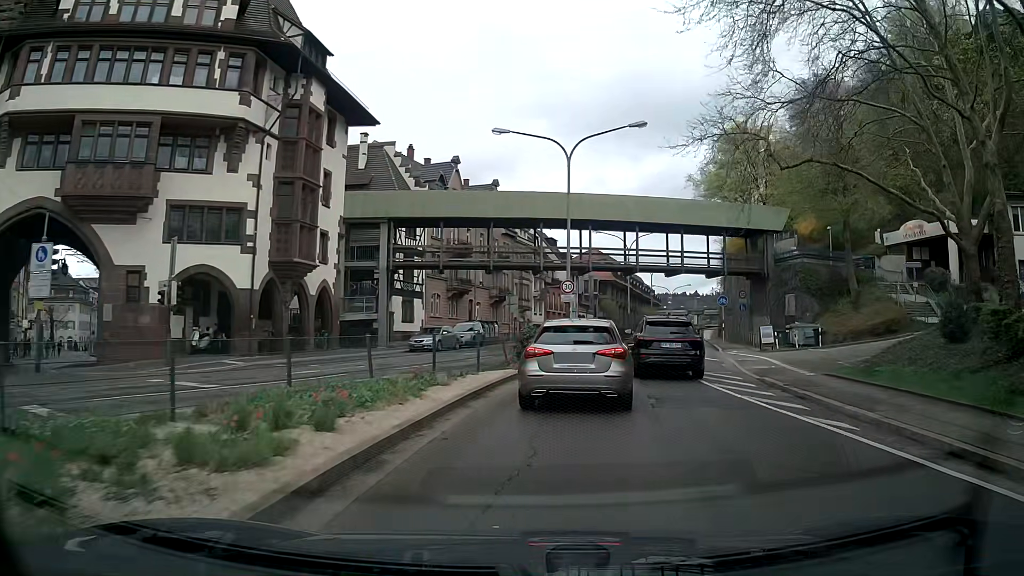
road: primary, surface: asphalt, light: Day
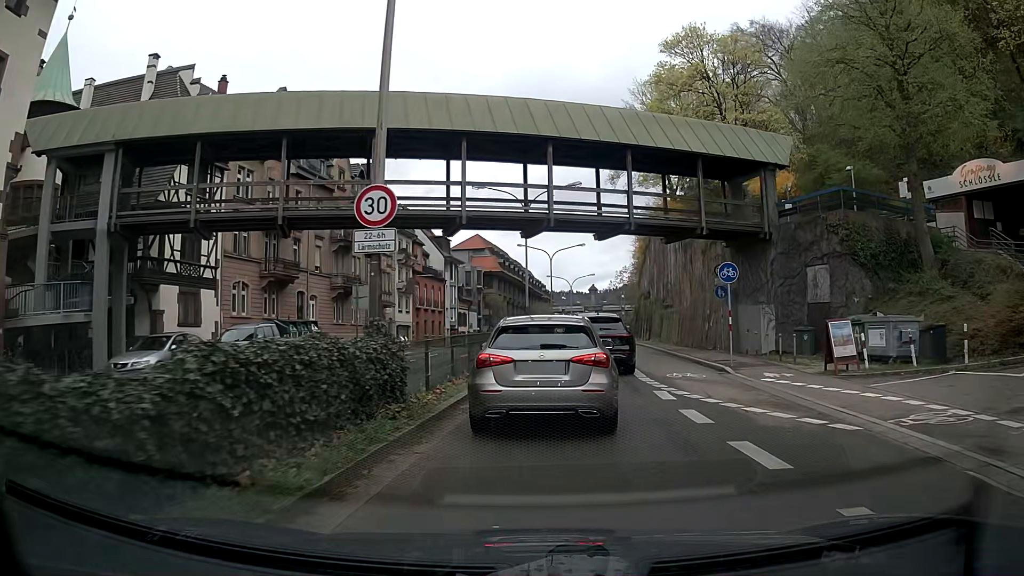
(+2.0, +19.6) m; +10°
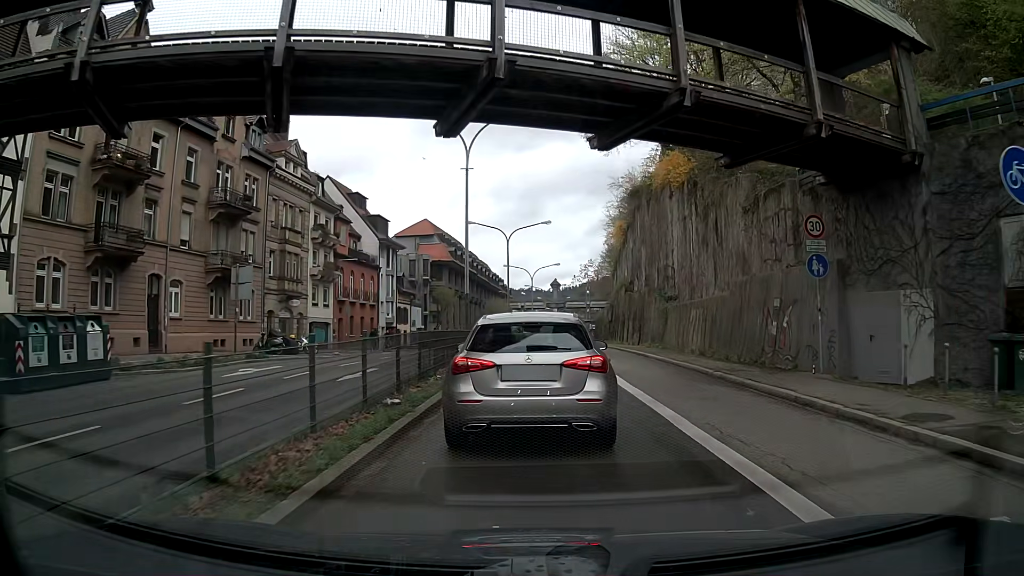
(+0.5, +14.3) m; +5°
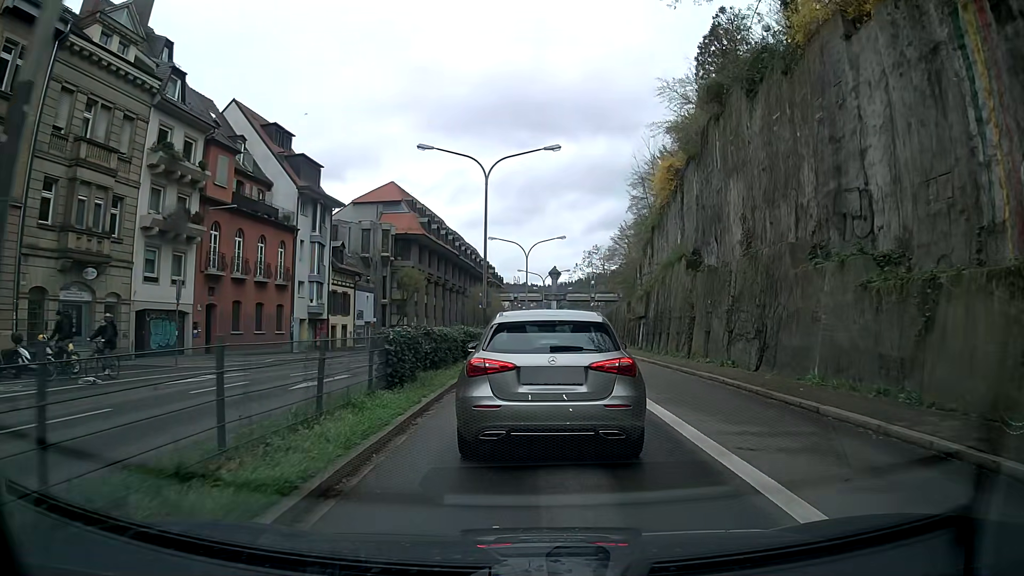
(-0.4, +22.6) m; -1°
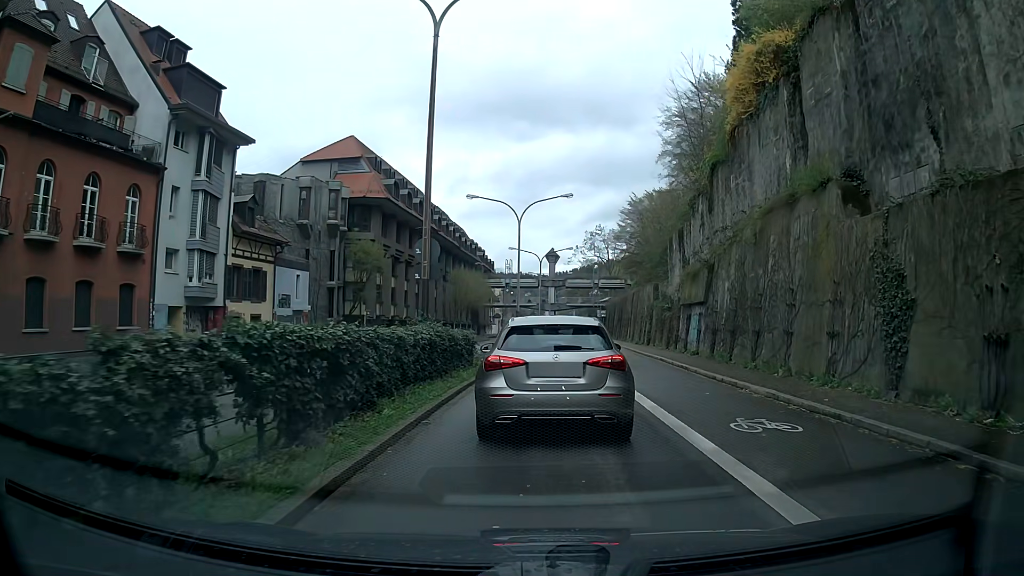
(-0.1, +16.6) m; +1°
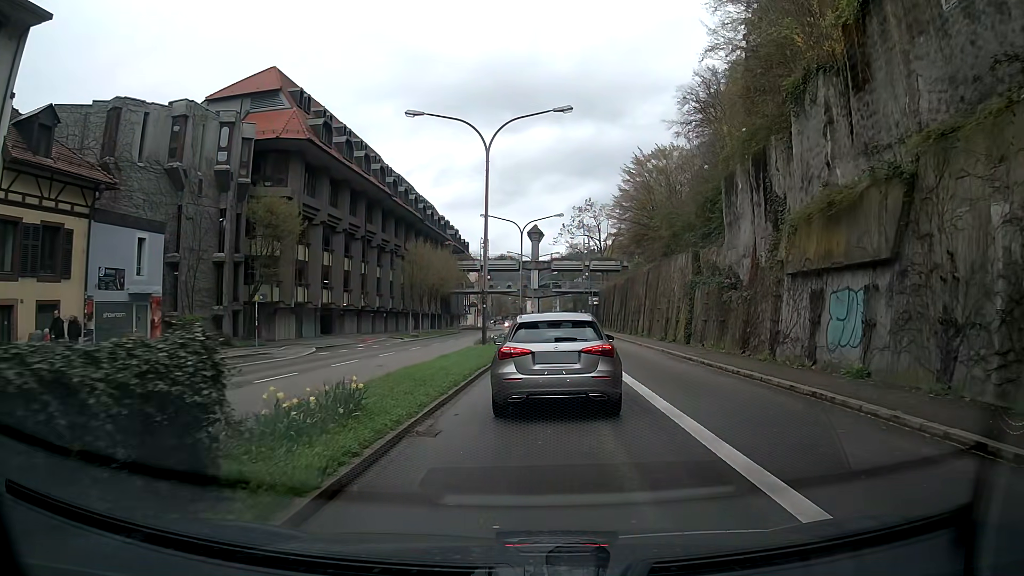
(+0.1, +16.6) m; 0°
(0, +10) (+1, +20) (+1, +30) (+2, +40) (+2, +50) (+3, +60) (+3, +70) (+4, +80) (+4, +90) (+5, +100) m
